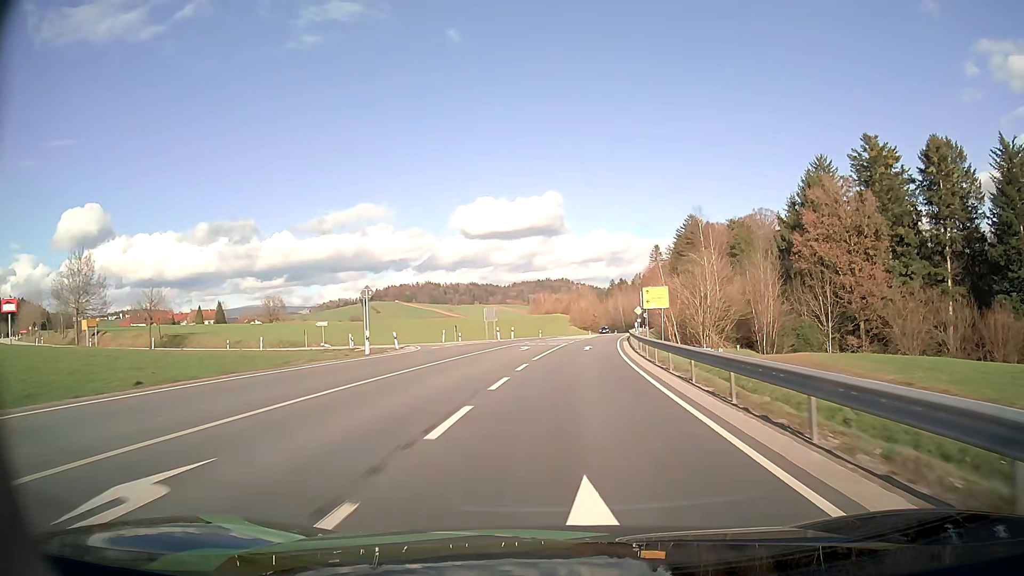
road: secondary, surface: asphalt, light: Day
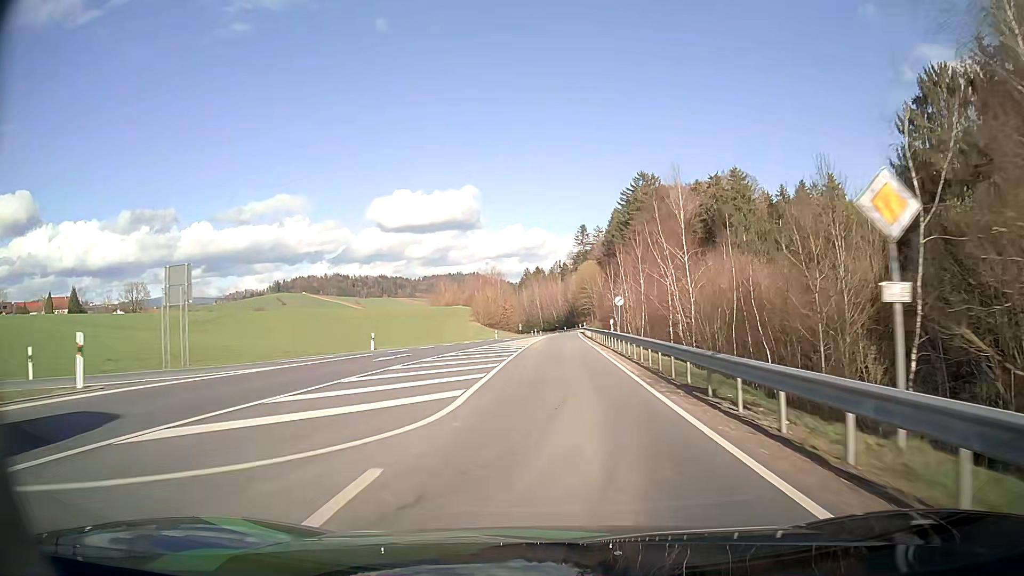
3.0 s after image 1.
(+4.0, +58.1) m; +8°
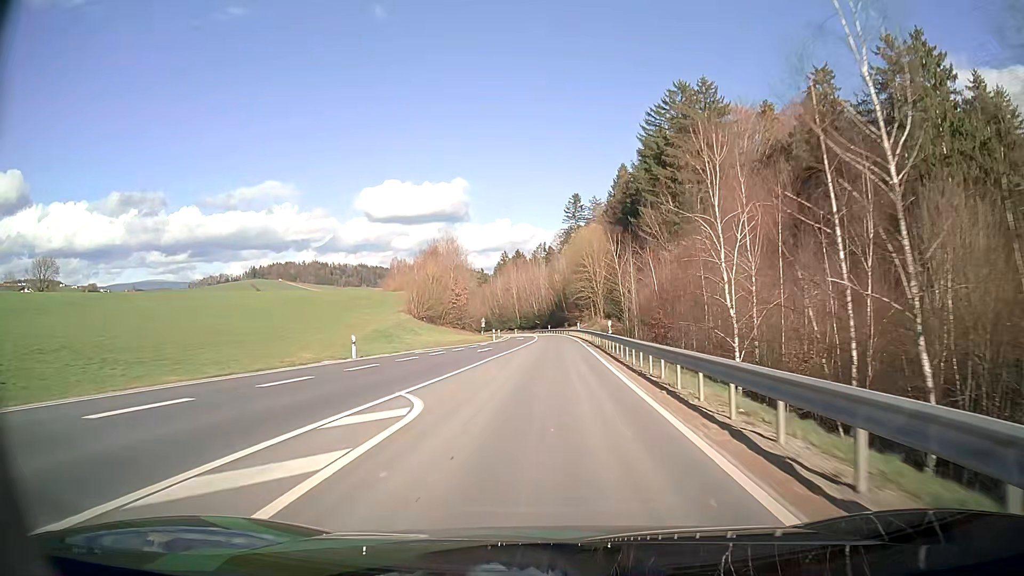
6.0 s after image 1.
(+1.2, +59.5) m; +1°
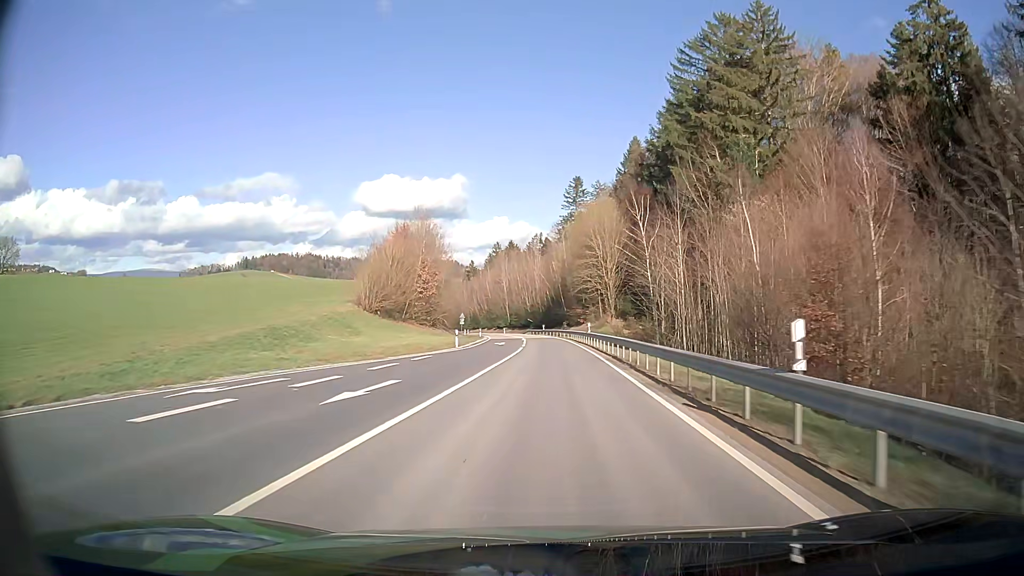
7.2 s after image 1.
(0.0, +24.0) m; 0°
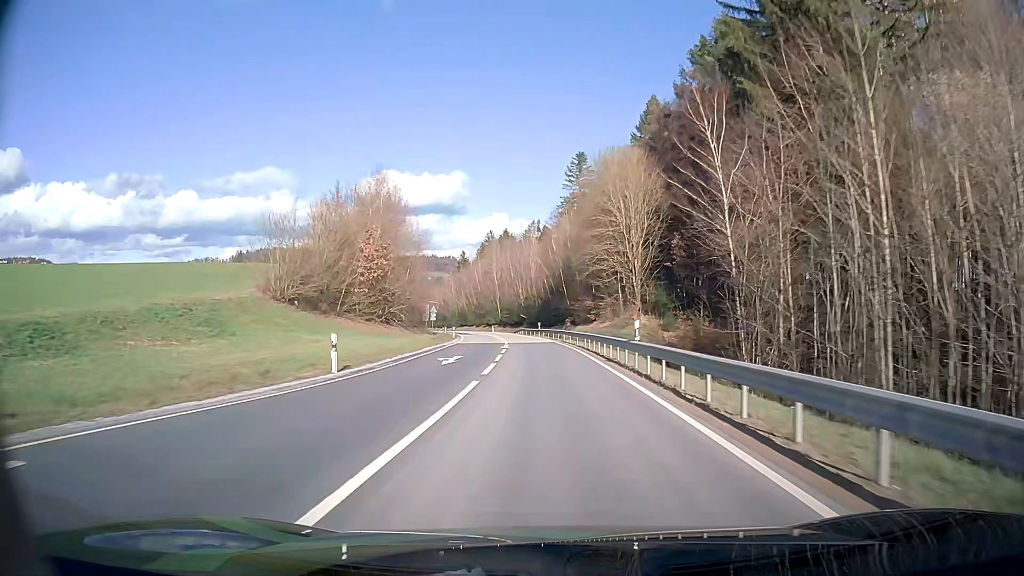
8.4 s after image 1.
(+0.1, +24.2) m; 0°
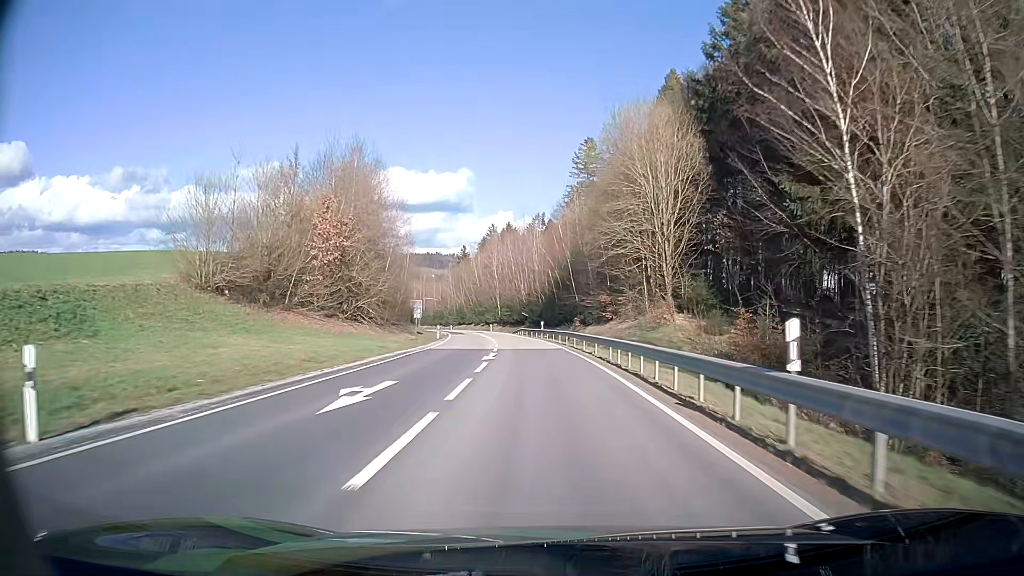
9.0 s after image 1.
(0.0, +12.1) m; 0°
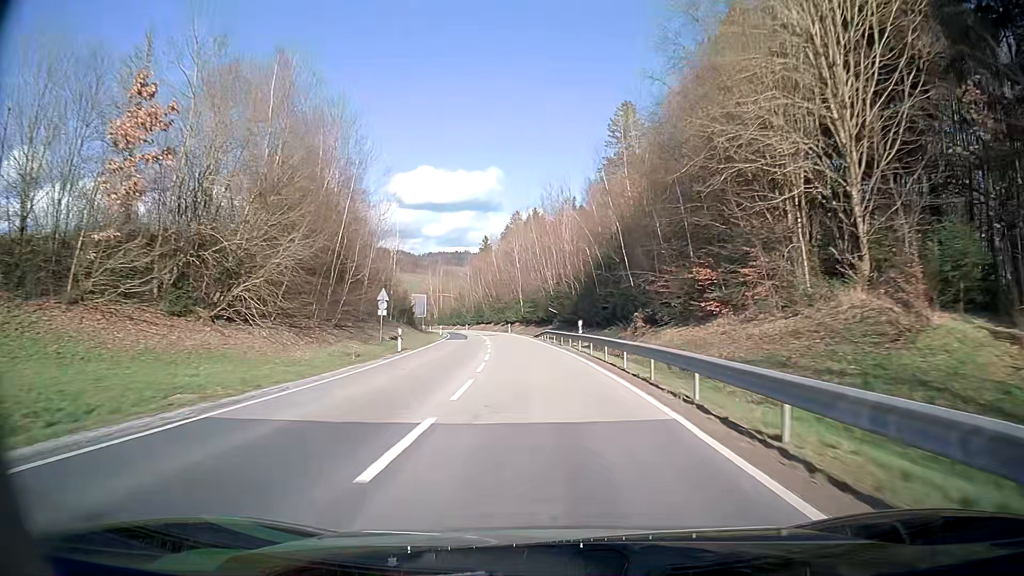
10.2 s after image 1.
(-0.4, +24.1) m; -3°
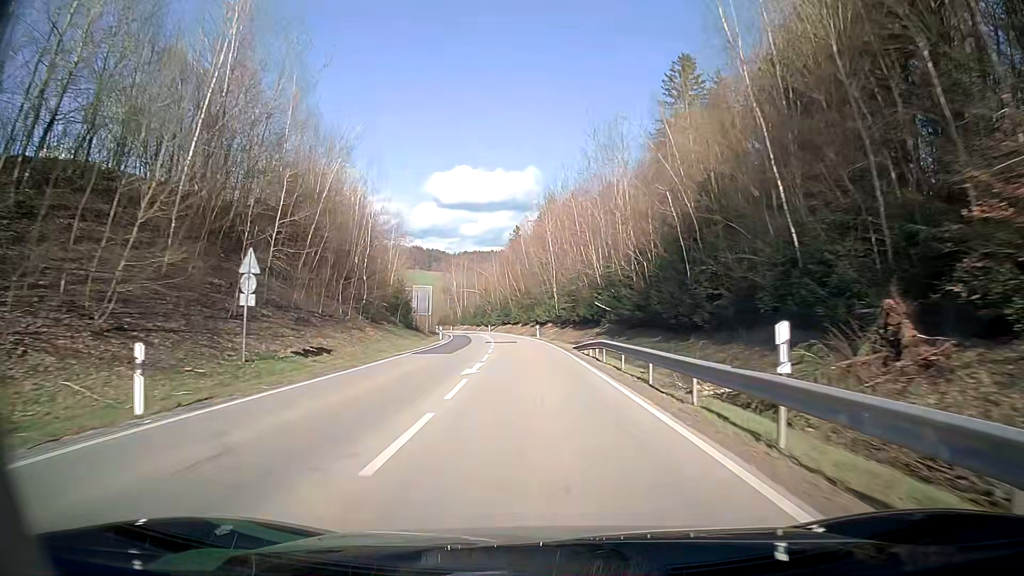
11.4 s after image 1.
(-0.5, +23.9) m; -3°
(0, +10) (0, +20) (-1, +30) (-2, +40) (-2, +50) (-3, +60) (-5, +70) (-6, +80) (-8, +90) (-10, +99) m
